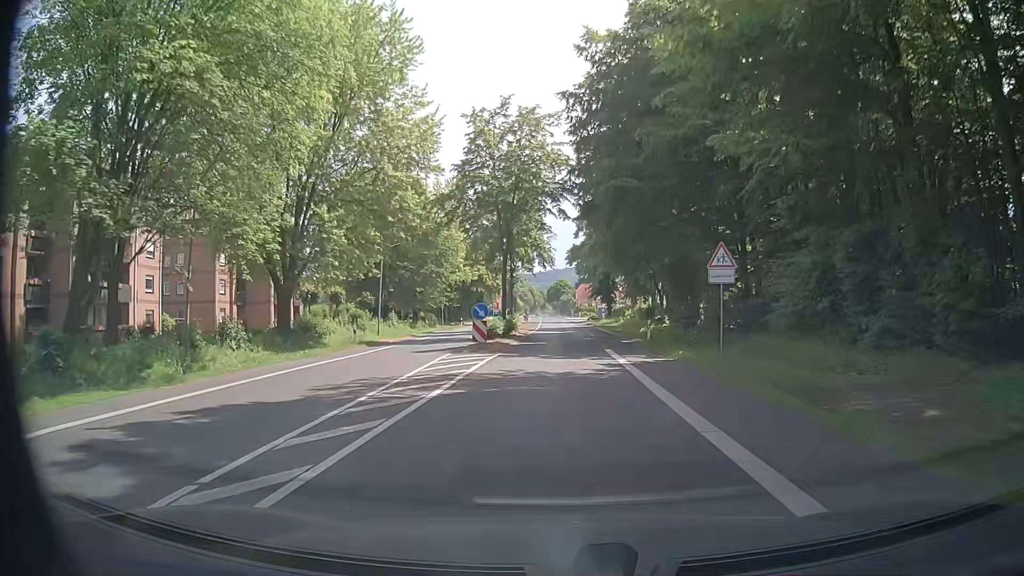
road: tertiary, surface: asphalt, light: Day
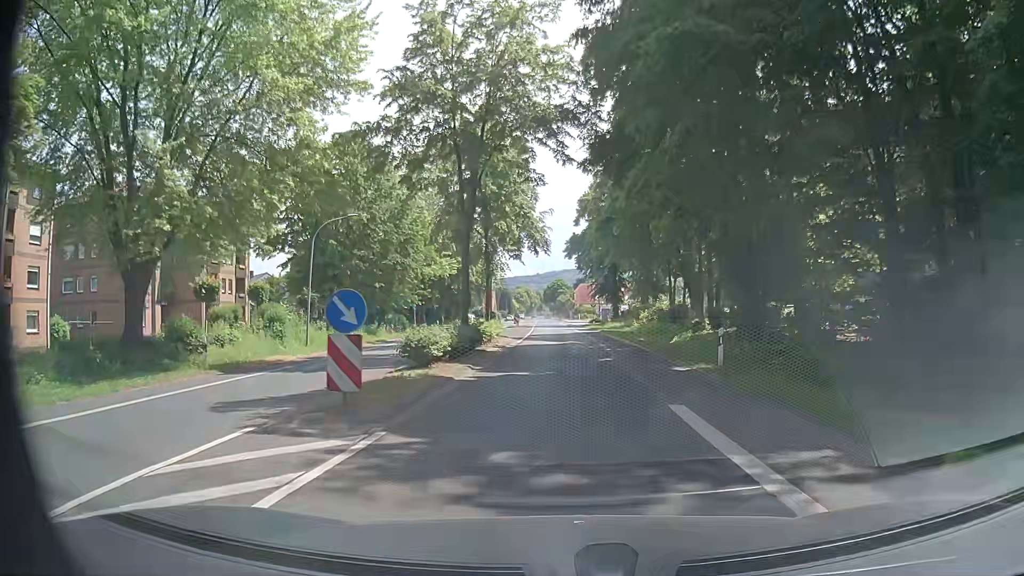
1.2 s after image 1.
(+0.5, +15.1) m; +2°
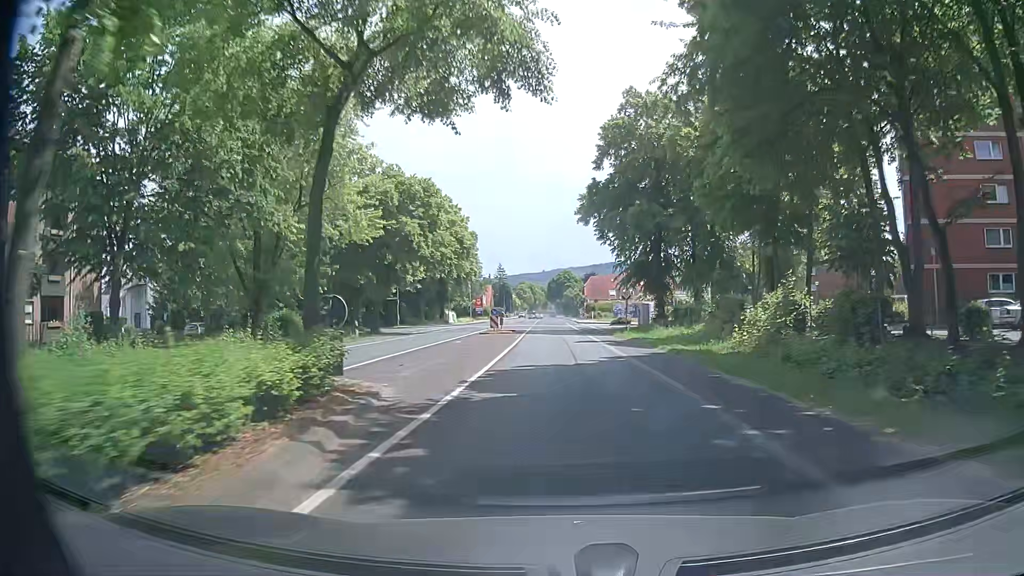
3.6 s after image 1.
(0.0, +30.9) m; 0°
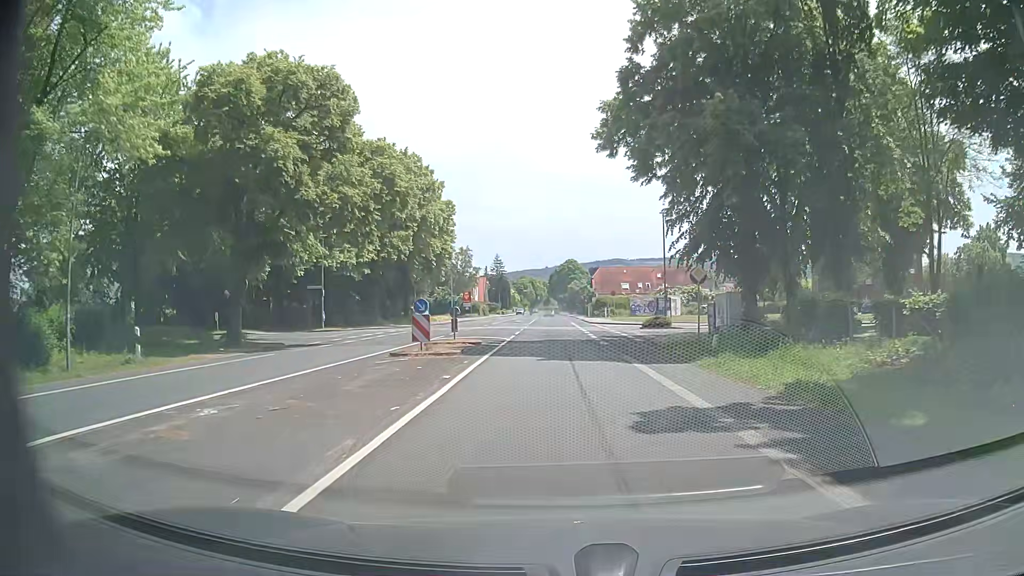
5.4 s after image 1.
(-0.1, +22.7) m; -1°
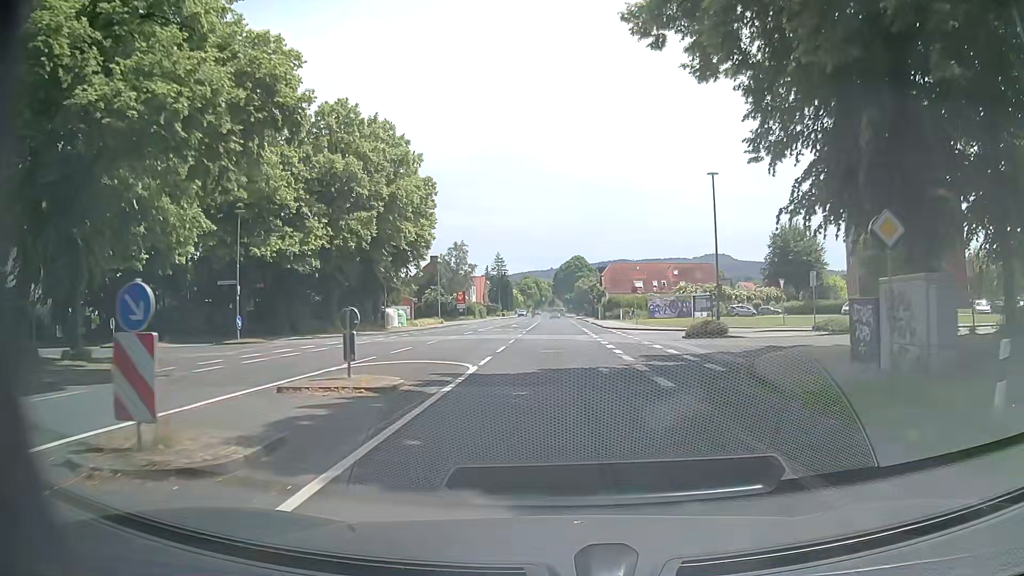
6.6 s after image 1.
(+0.2, +13.3) m; +1°
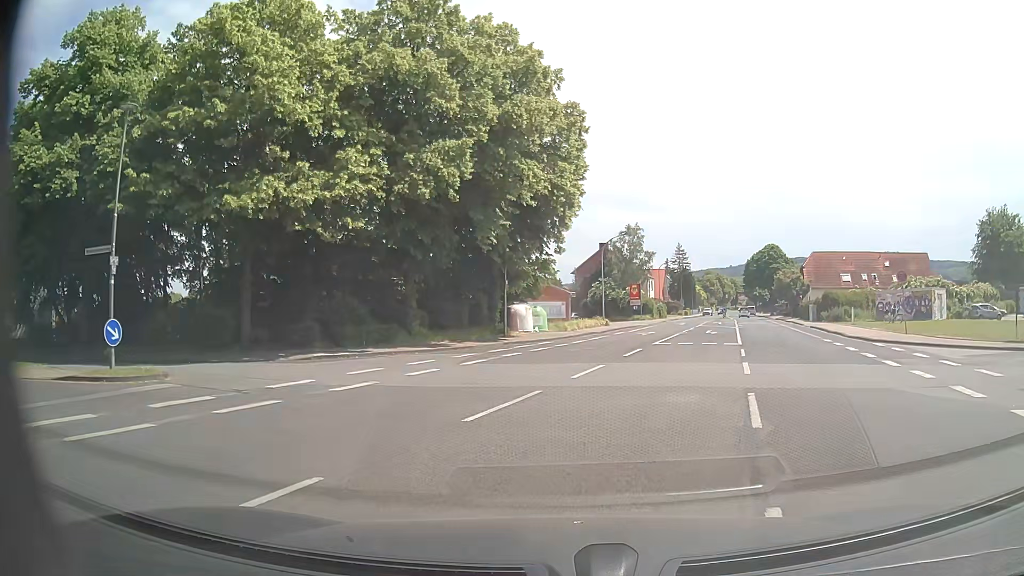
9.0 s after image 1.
(-1.6, +19.3) m; -15°
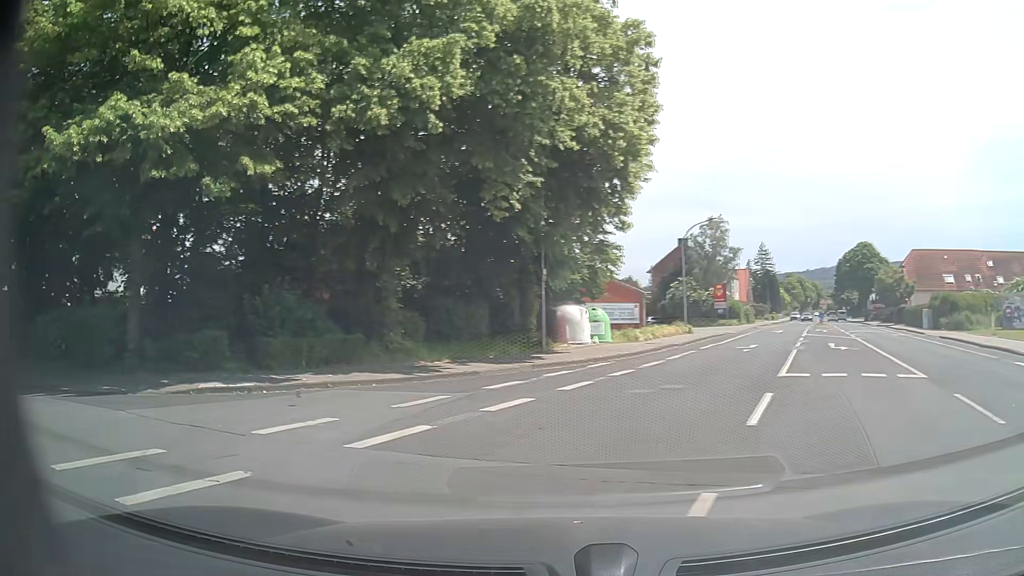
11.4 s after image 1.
(+0.8, +10.9) m; -7°
